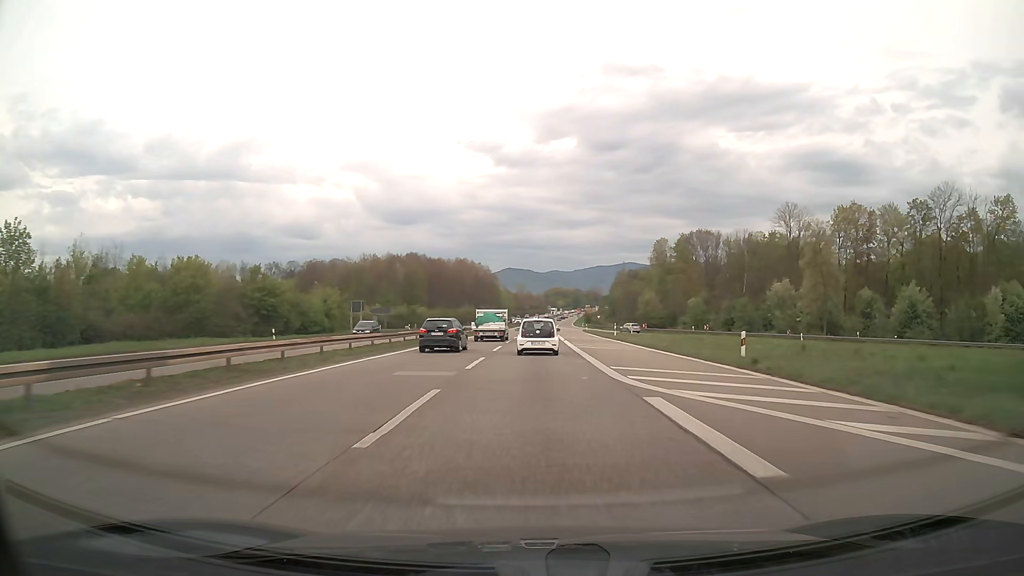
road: trunk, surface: asphalt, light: Day
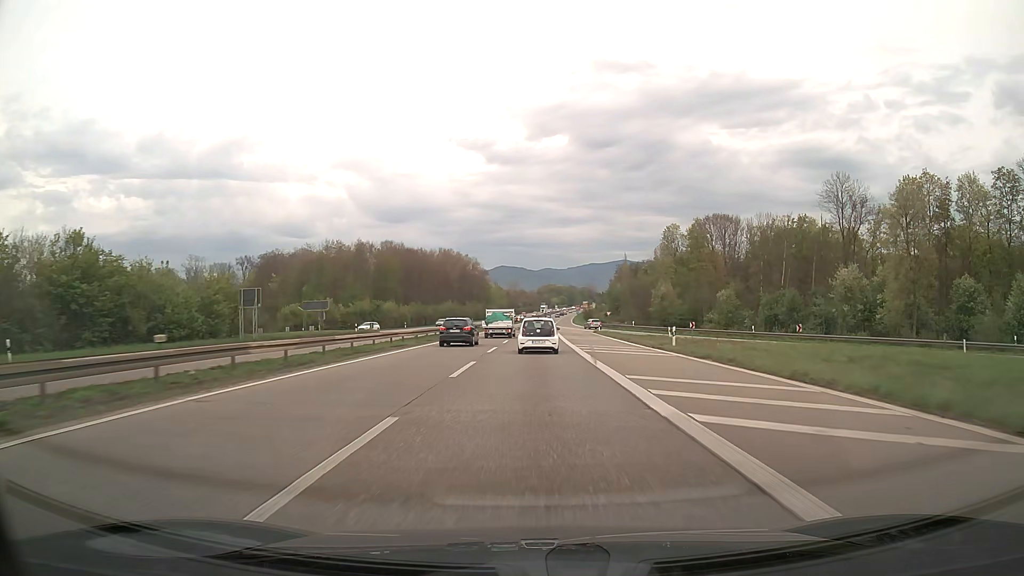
(+0.1, +27.5) m; +1°
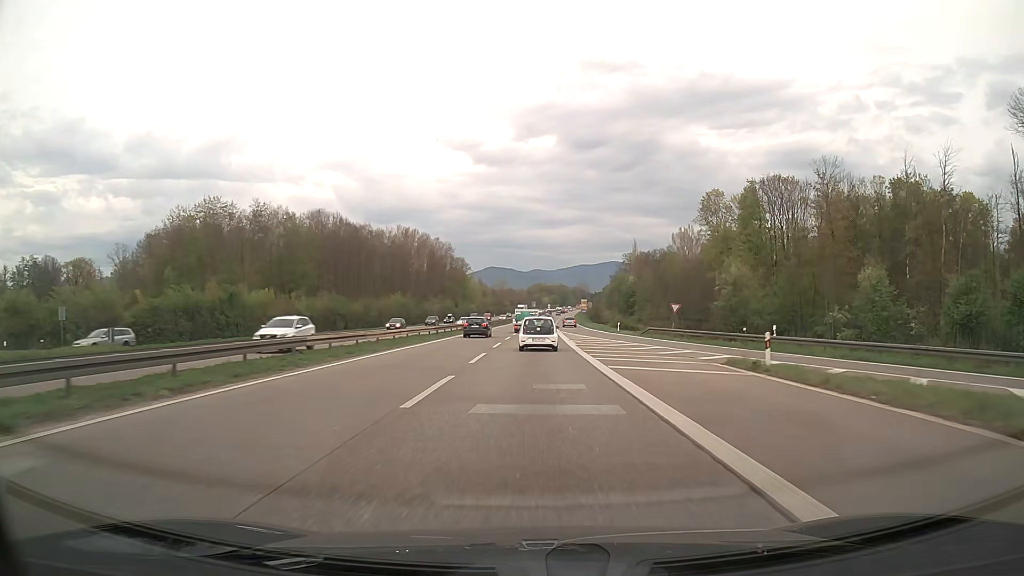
(+0.4, +55.3) m; +1°
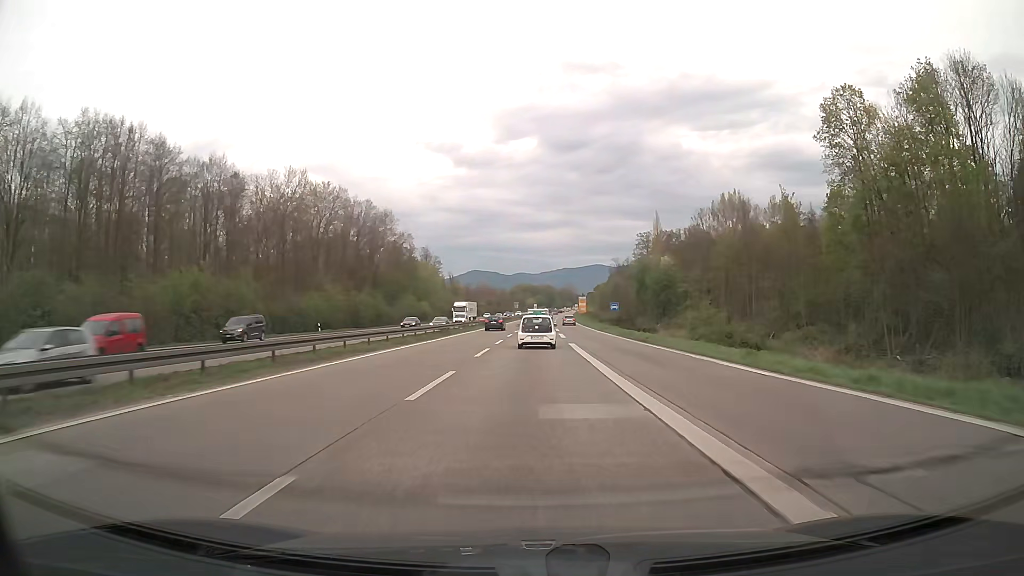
(+0.8, +69.9) m; +1°
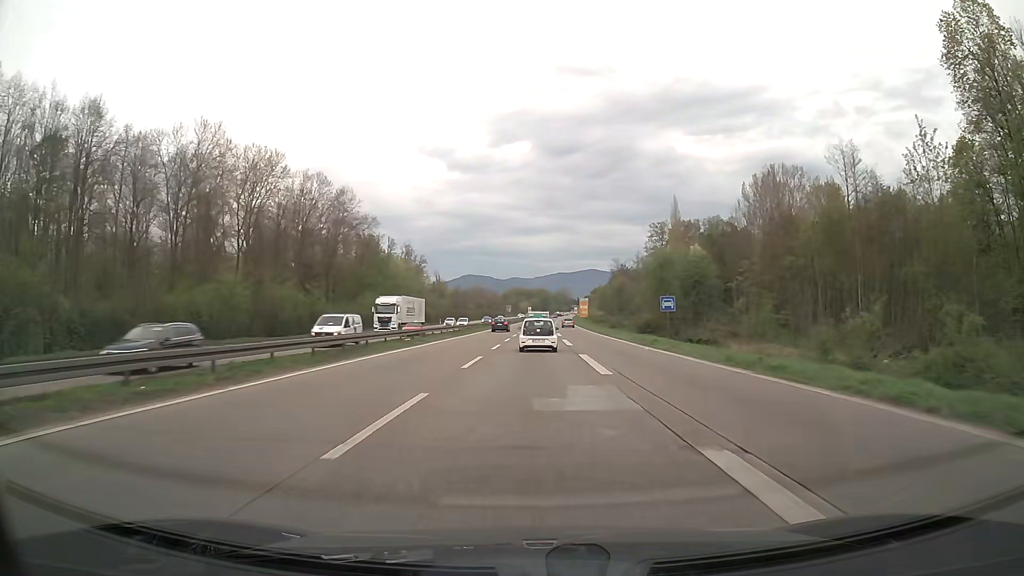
(+0.1, +28.4) m; 0°
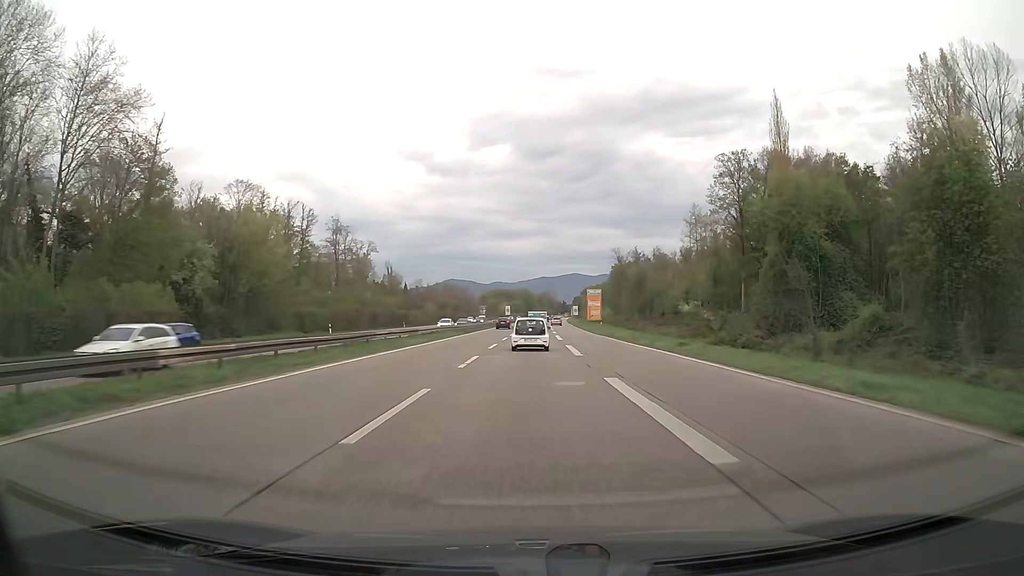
(+1.0, +71.4) m; +2°
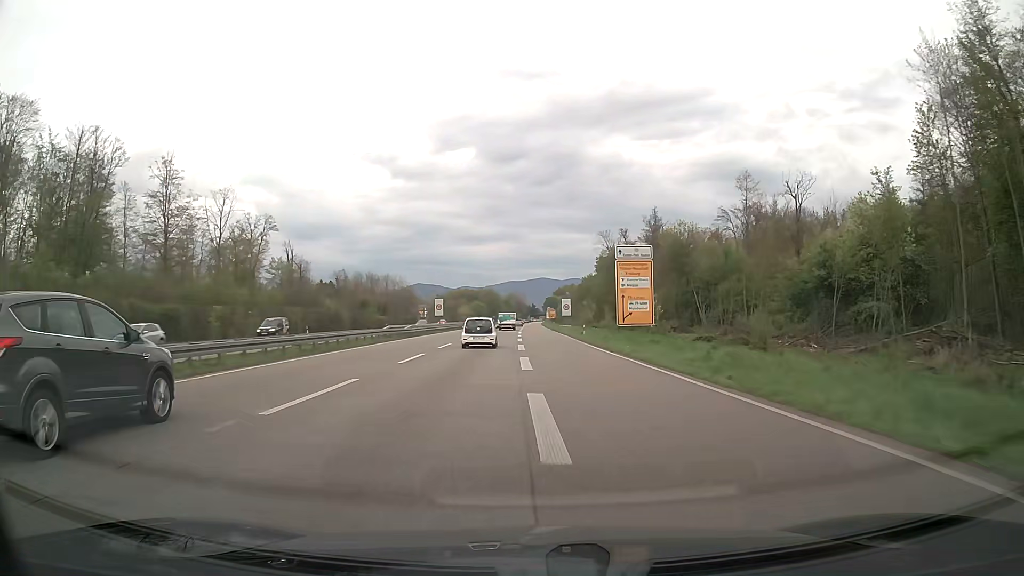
(+1.8, +71.6) m; +3°
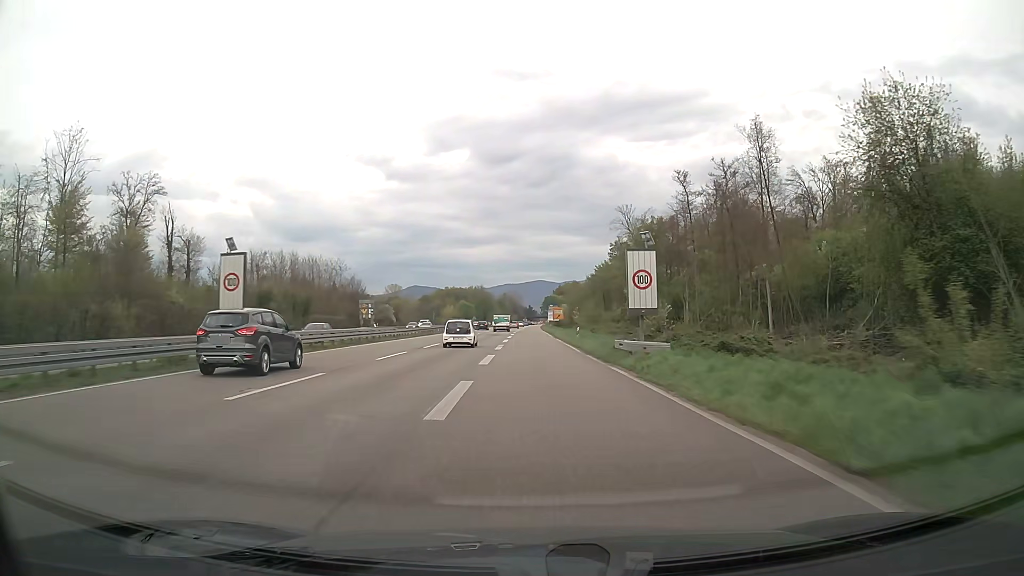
(+0.2, +57.3) m; 0°
(0, +10) (0, +20) (0, +30) (0, +40) (0, +50) (0, +60) (0, +70) (0, +80) (0, +90) (+1, +100) m
